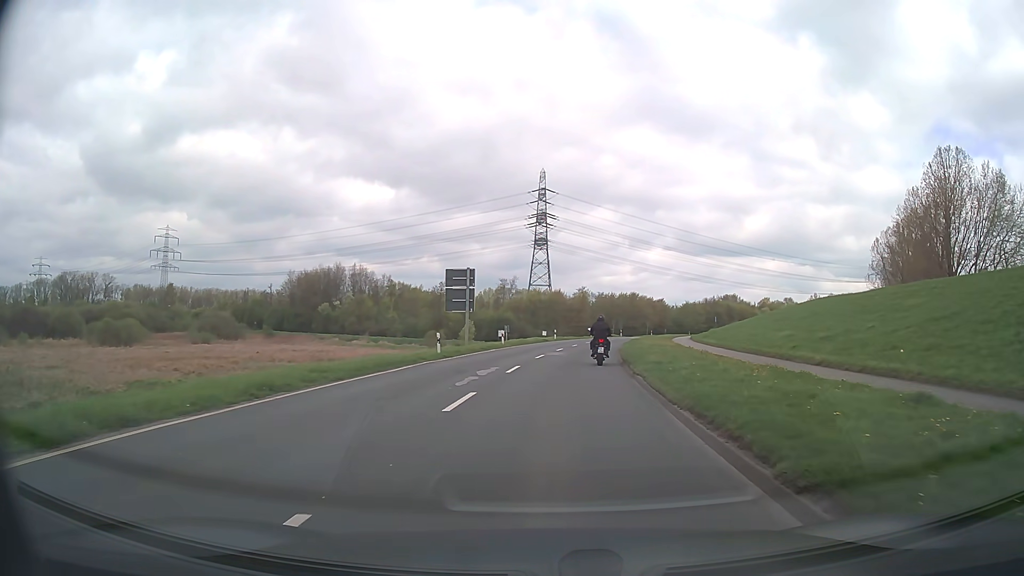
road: secondary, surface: asphalt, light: Day
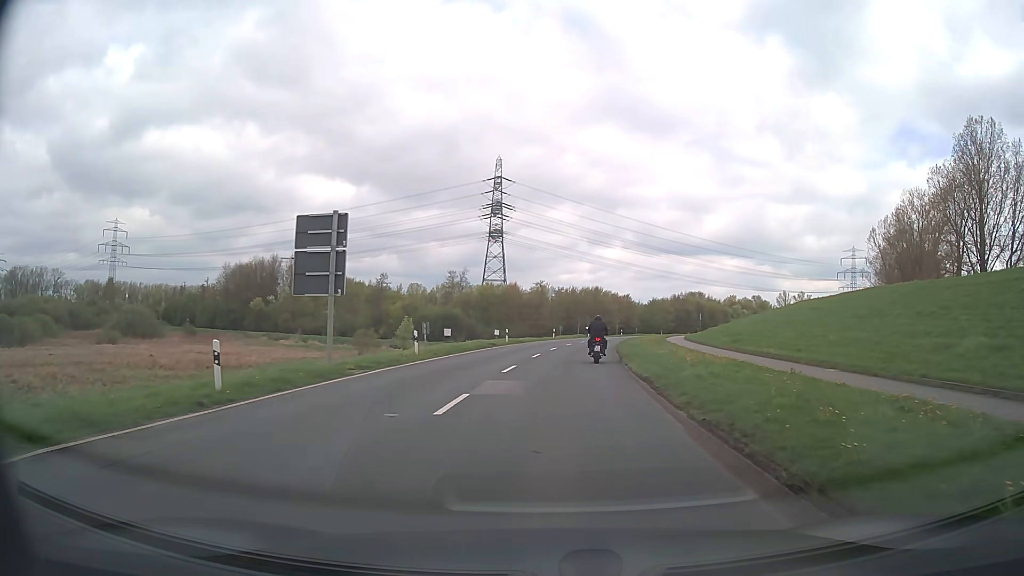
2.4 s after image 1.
(+0.6, +18.4) m; +4°
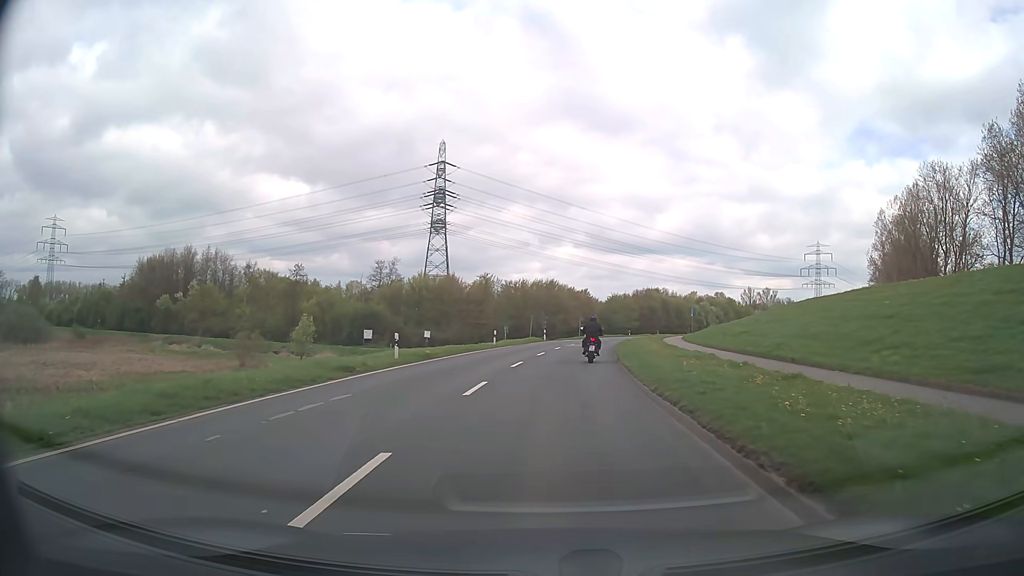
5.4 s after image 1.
(+1.0, +23.8) m; +5°
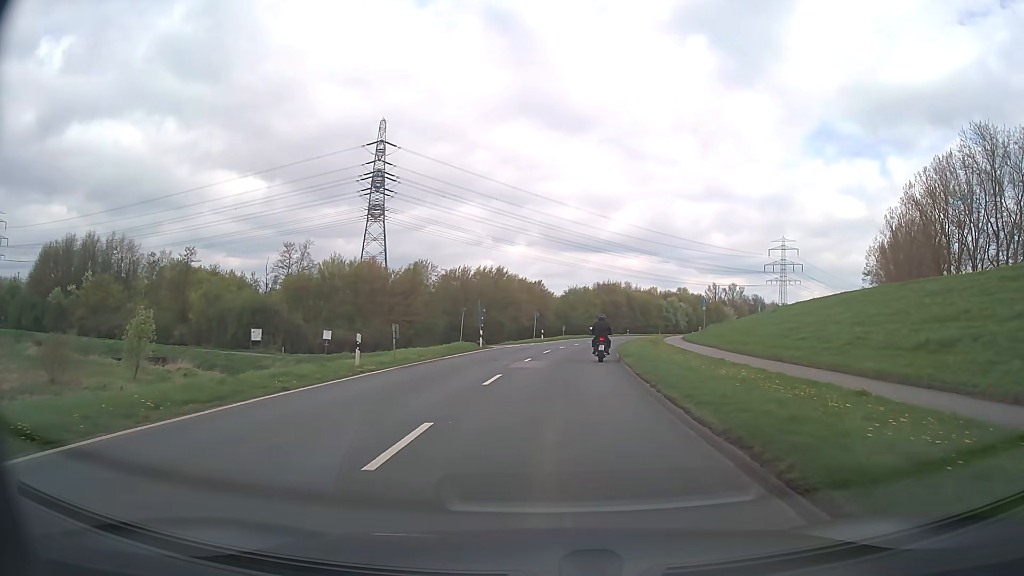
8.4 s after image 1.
(+0.8, +24.6) m; +4°
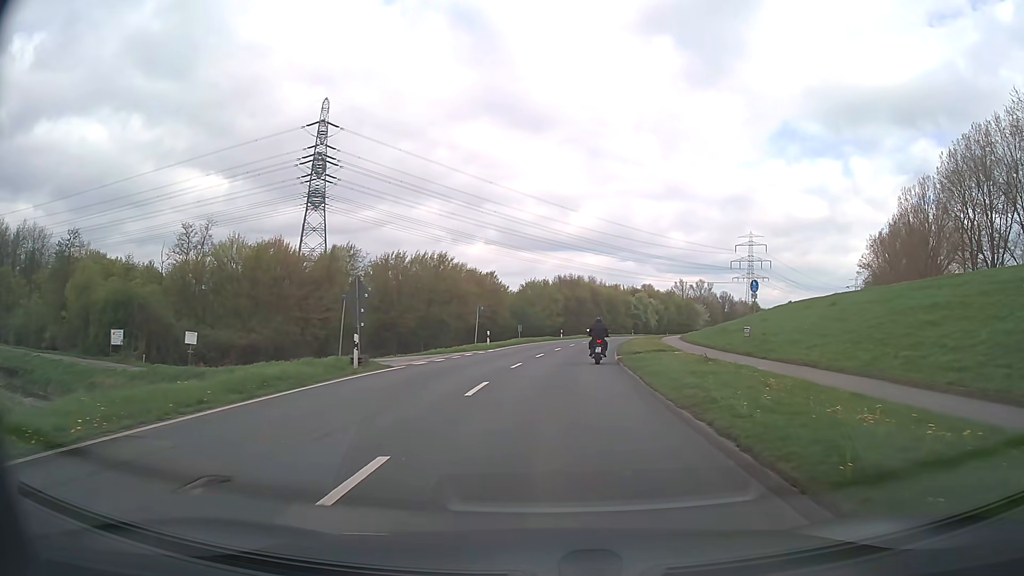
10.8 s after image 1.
(+0.7, +20.2) m; +4°
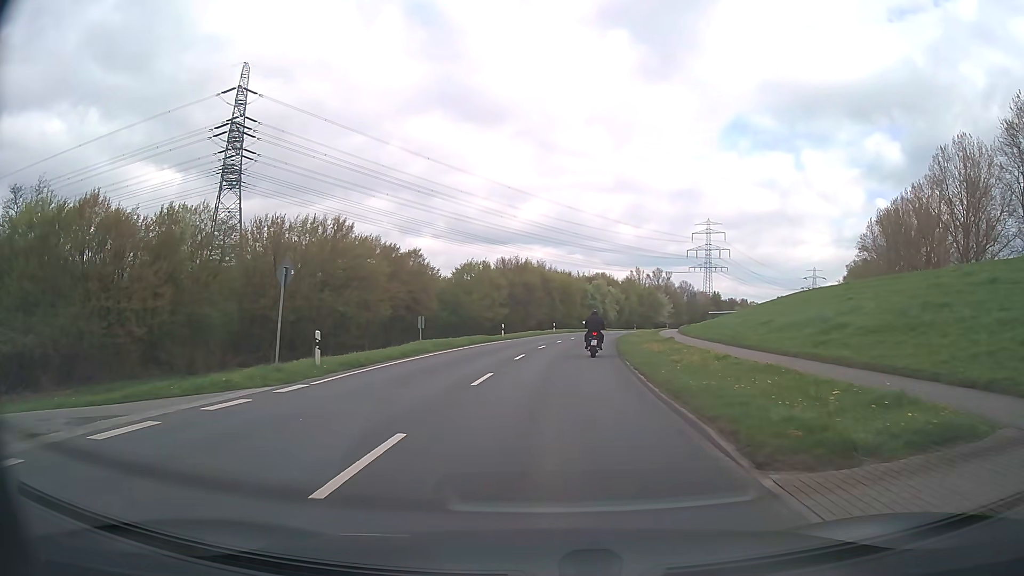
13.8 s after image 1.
(+1.0, +25.5) m; +5°
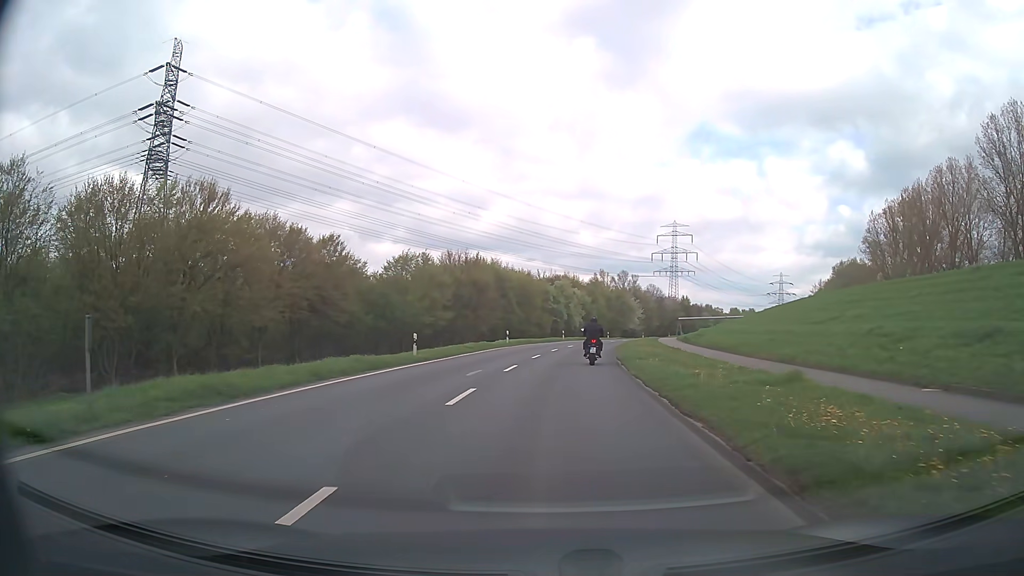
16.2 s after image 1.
(+0.7, +20.4) m; +3°
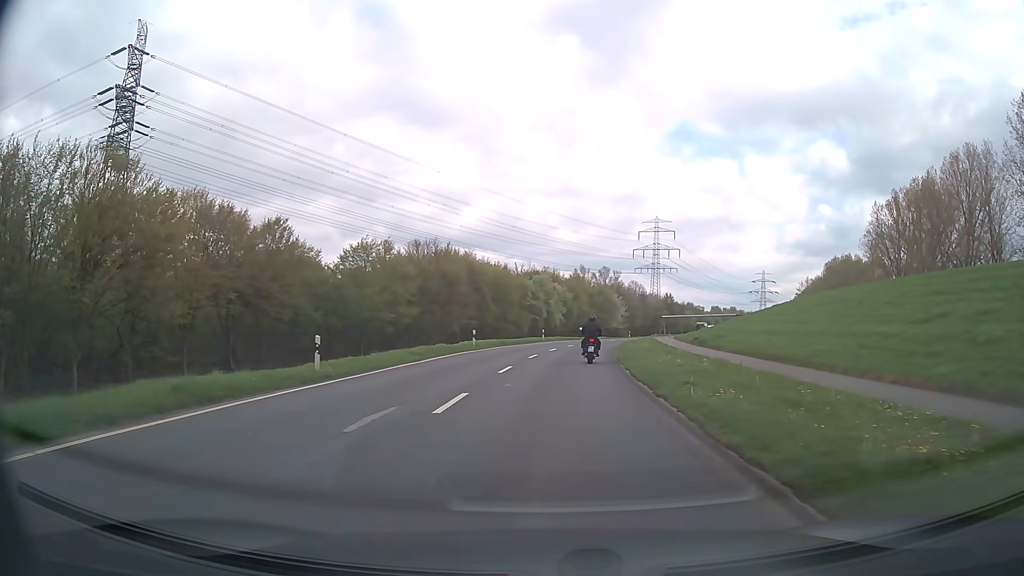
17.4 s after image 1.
(+0.2, +10.0) m; +2°
(0, +10) (+1, +20) (+1, +30) (+2, +40) (+4, +50) (+6, +60) (+8, +69) (+11, +79) (+14, +89) (+17, +98) m
